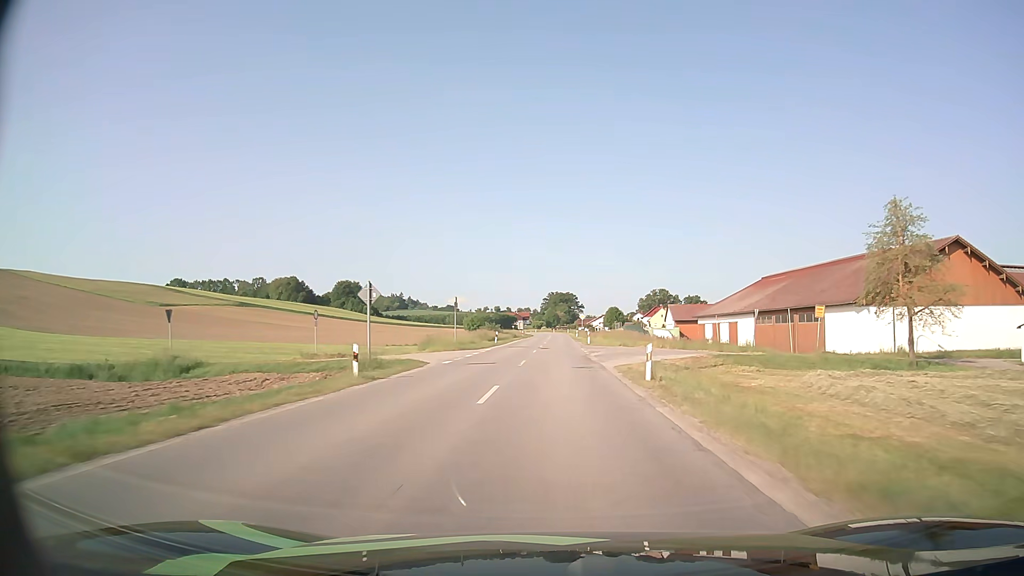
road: secondary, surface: asphalt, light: Day
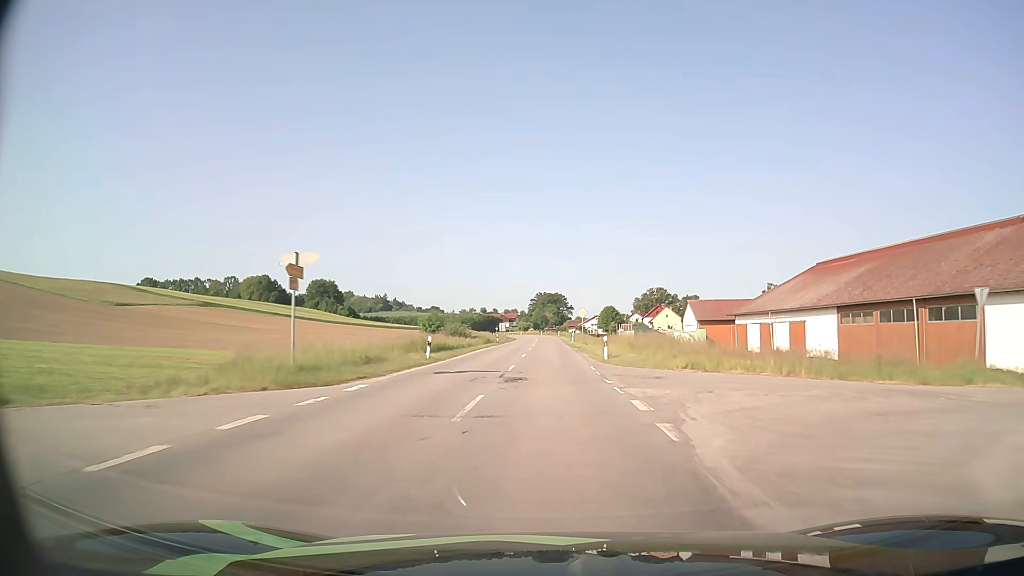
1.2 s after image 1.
(+0.4, +26.8) m; +1°
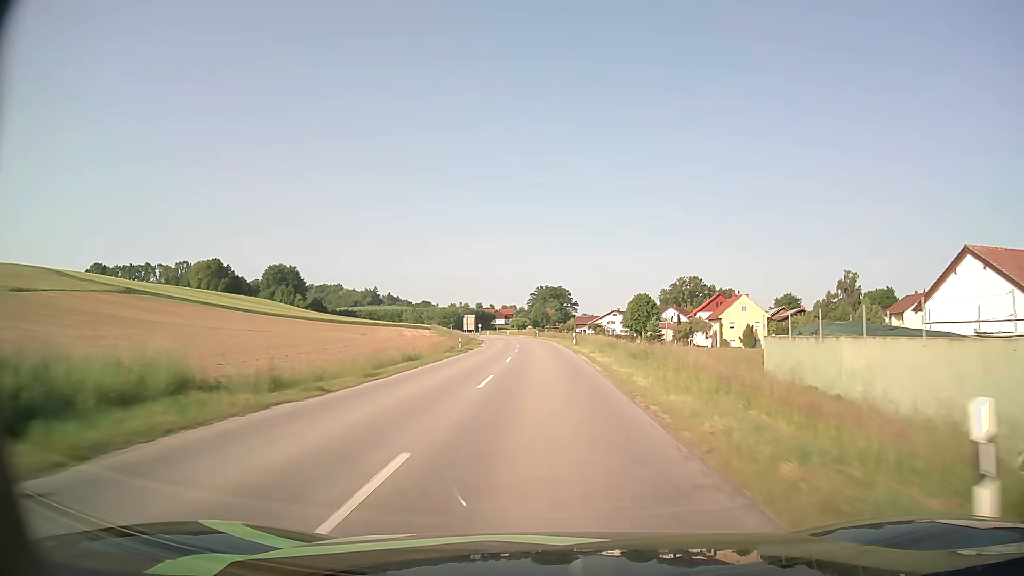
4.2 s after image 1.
(+0.1, +66.5) m; 0°
(0, +10) (0, +20) (0, +30) (0, +40) (-1, +50) (-1, +60) (-2, +70) (-3, +80) (-4, +90) (-5, +100) m
